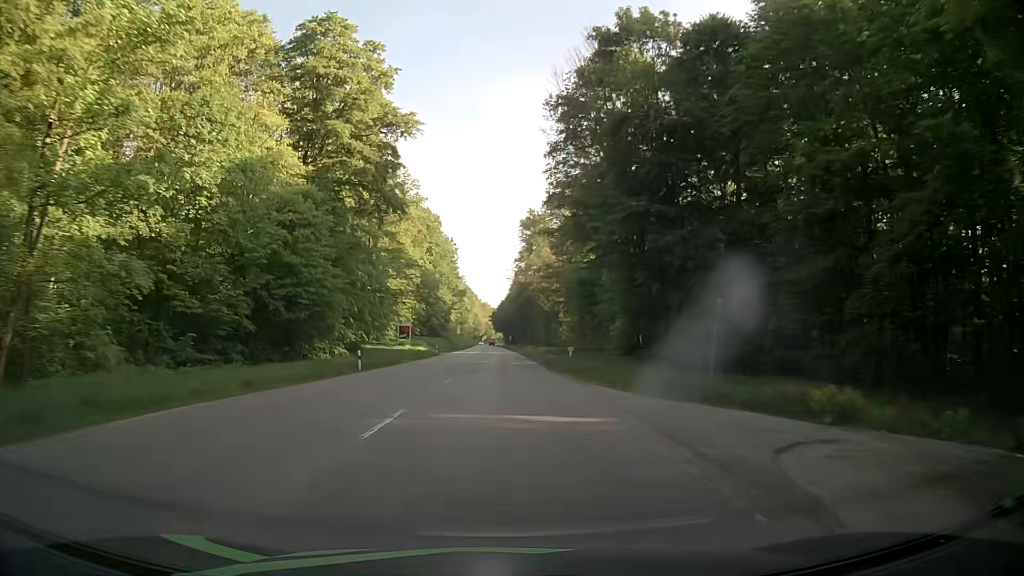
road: secondary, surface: asphalt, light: Day
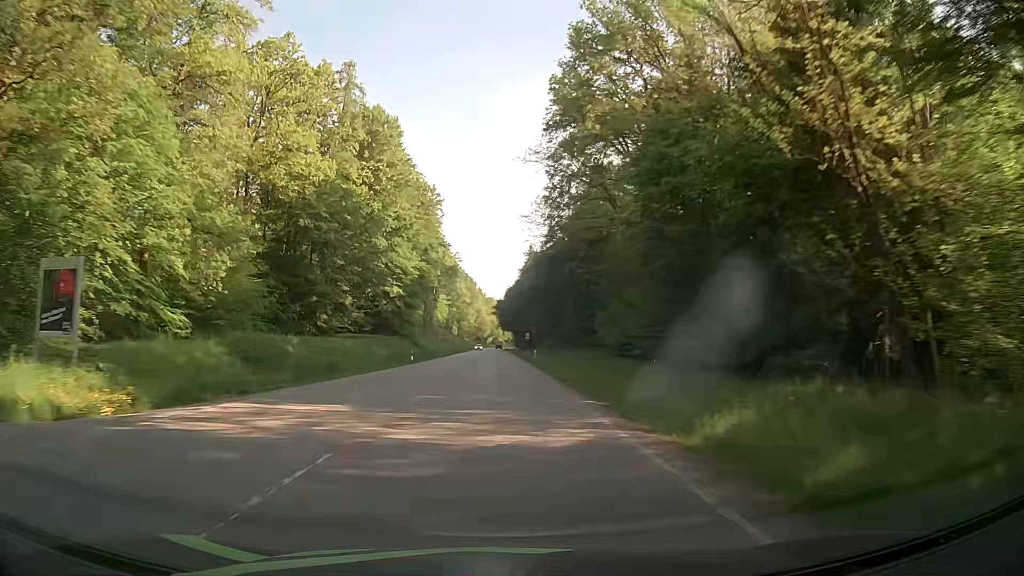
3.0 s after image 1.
(-0.6, +77.5) m; -1°
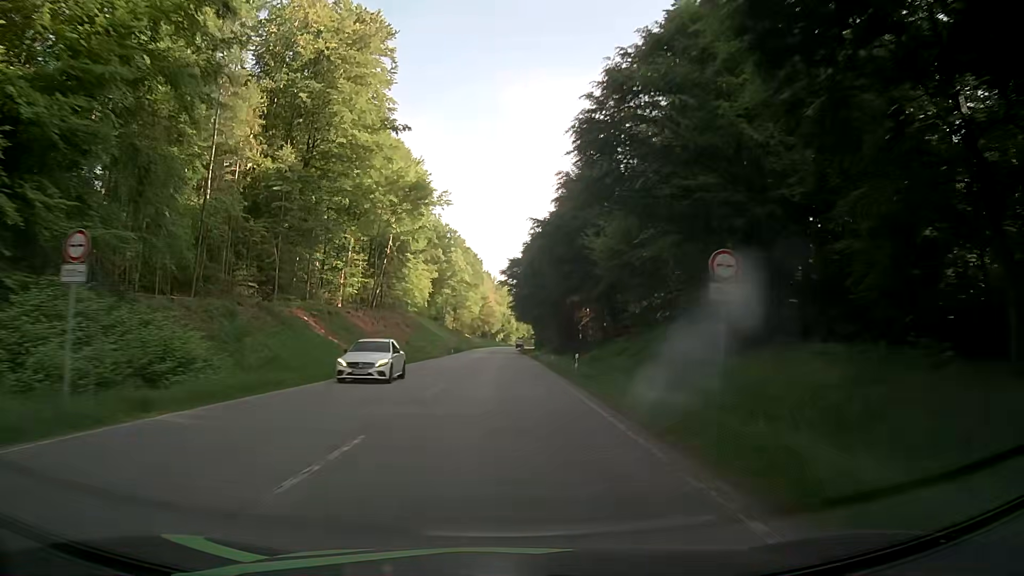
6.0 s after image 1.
(-1.1, +78.4) m; -1°
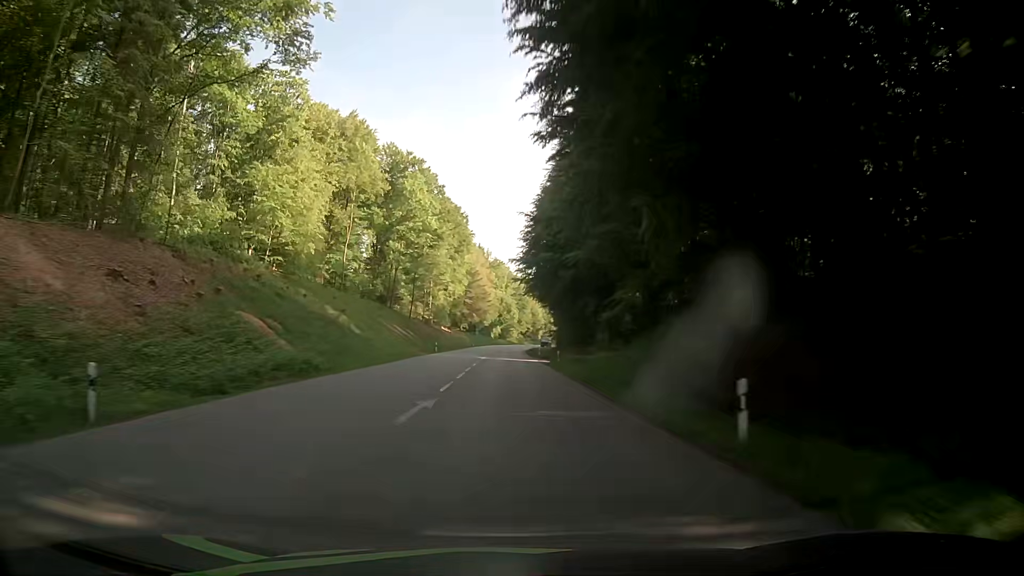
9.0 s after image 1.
(-0.3, +78.8) m; 0°
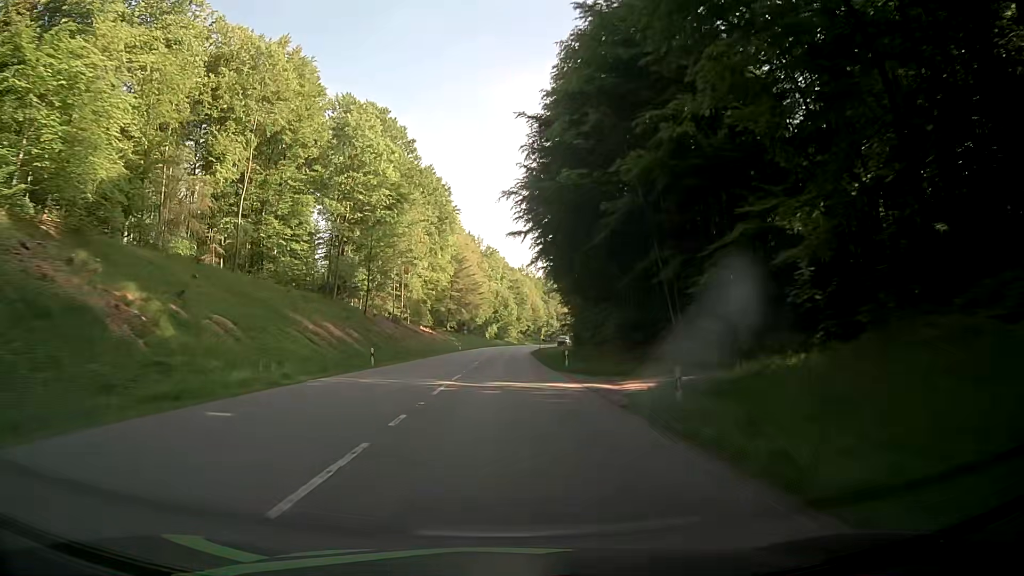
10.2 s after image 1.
(-0.1, +30.8) m; 0°
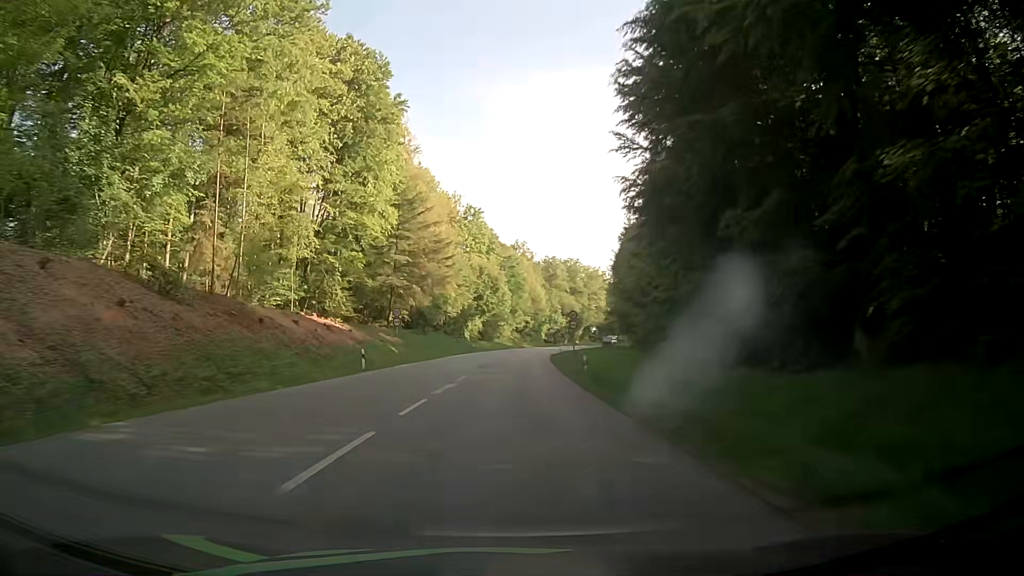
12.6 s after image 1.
(+0.1, +58.5) m; 0°
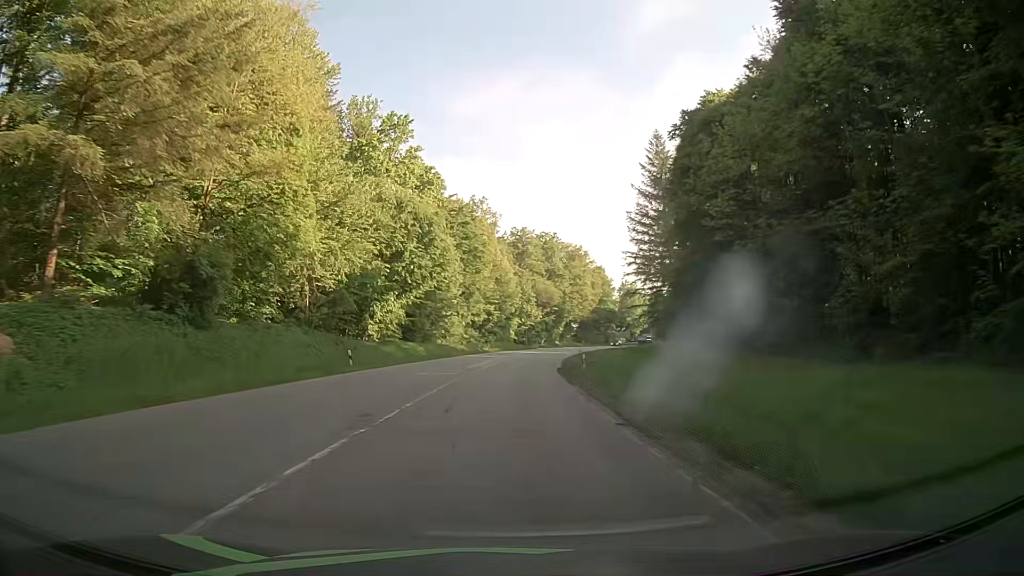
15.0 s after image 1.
(+1.6, +54.2) m; +4°
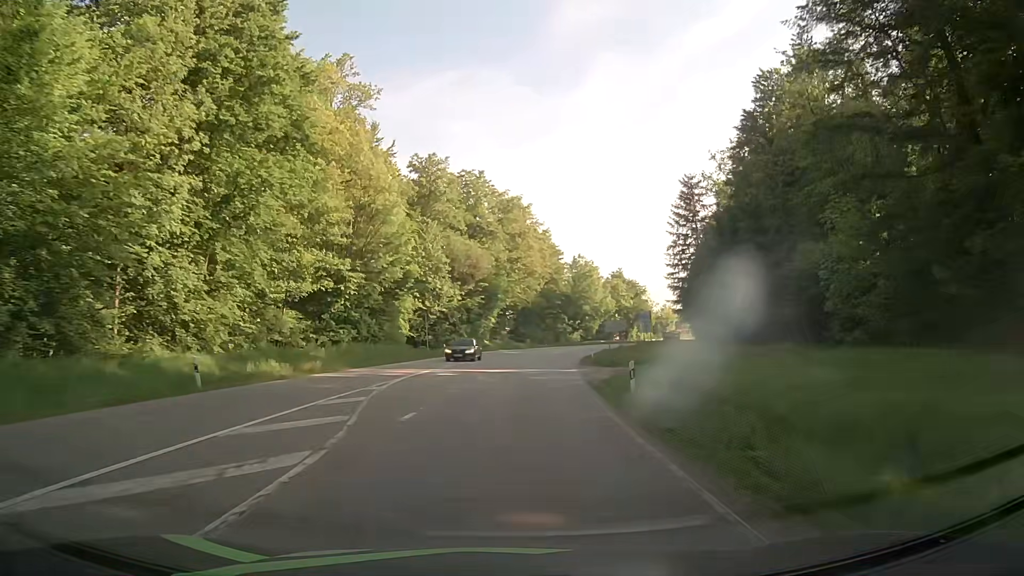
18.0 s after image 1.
(+3.1, +61.5) m; +6°
(0, +10) (0, +20) (+1, +30) (+2, +40) (+3, +50) (+5, +60) (+6, +70) (+8, +79) (+11, +89) (+13, +99) m
